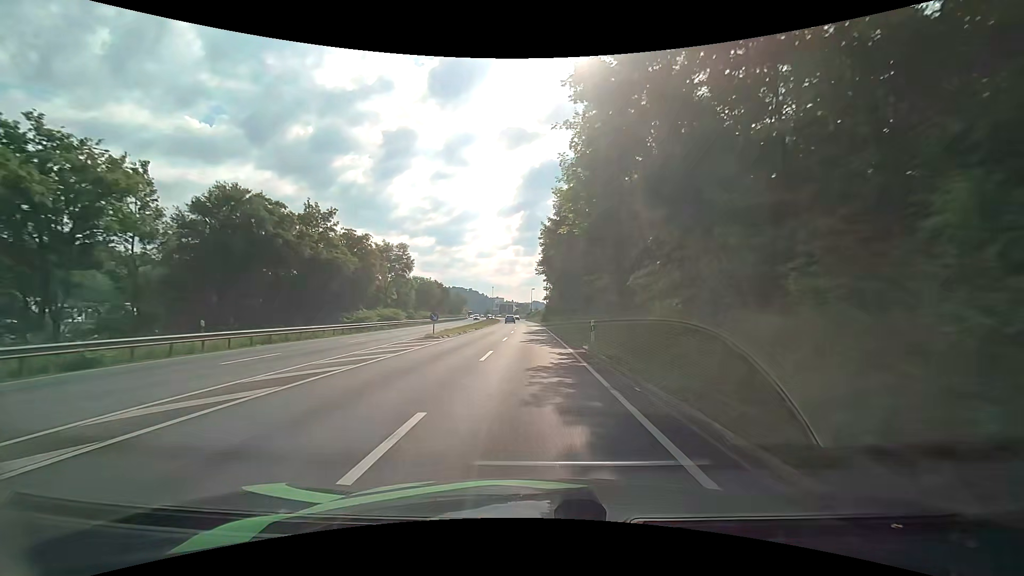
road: primary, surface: asphalt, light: Day
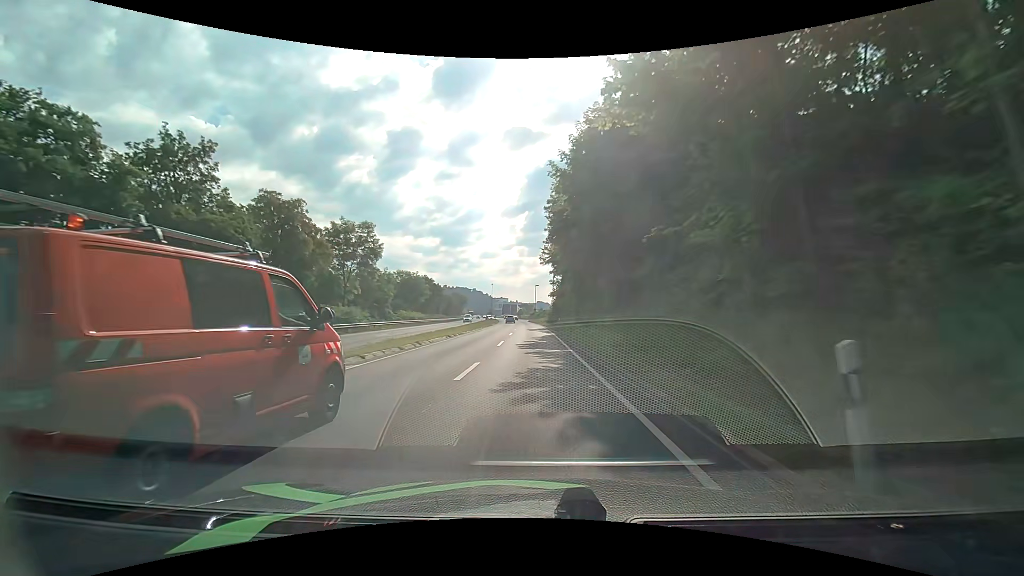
(0.0, +16.4) m; 0°
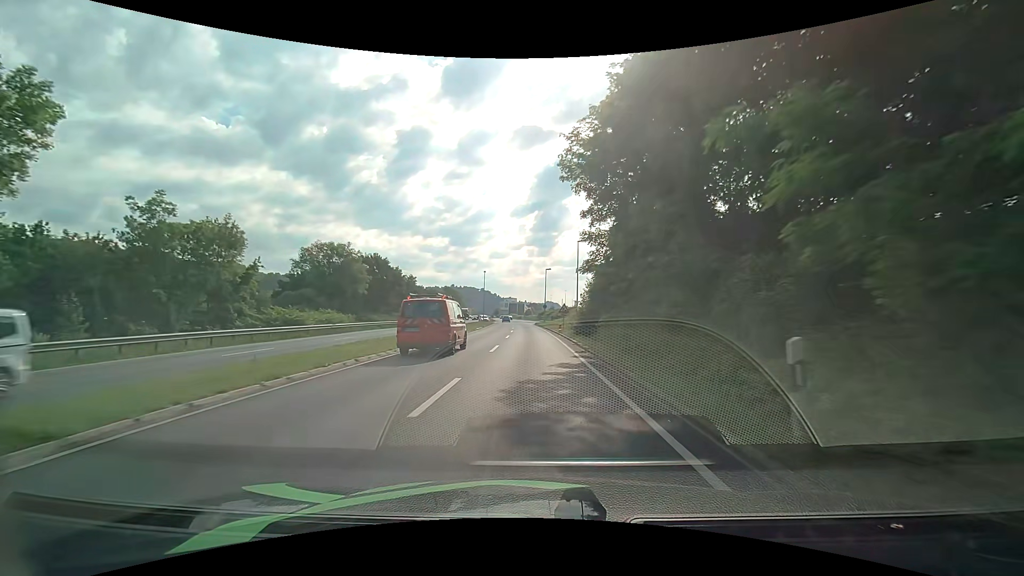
(-0.4, +39.9) m; -2°
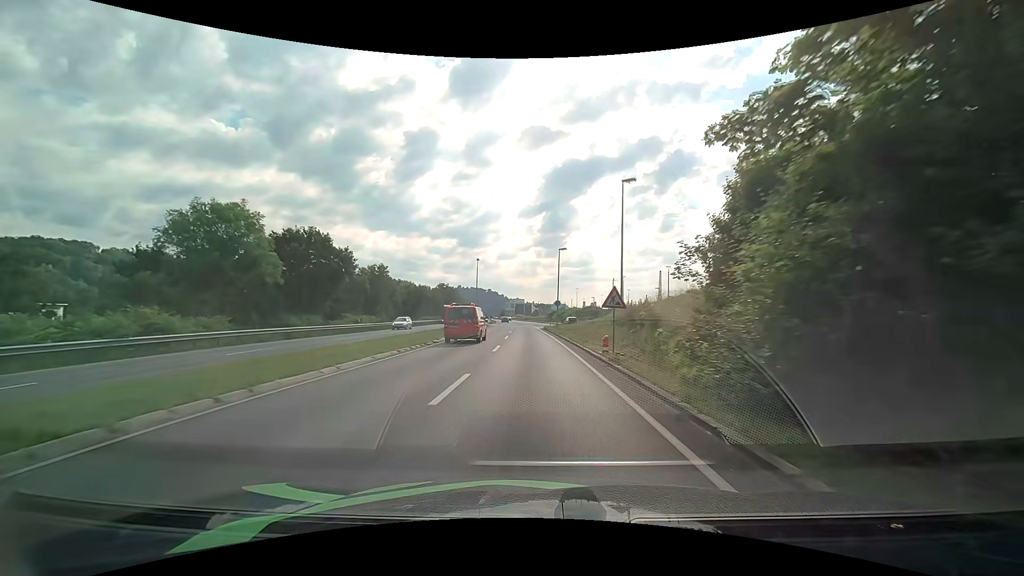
(+0.1, +23.0) m; 0°
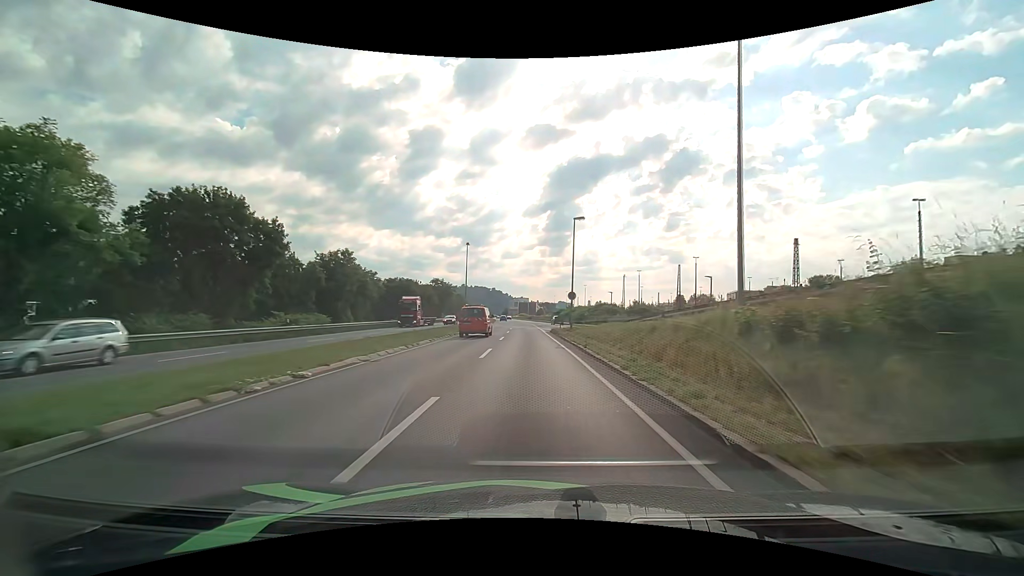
(0.0, +15.6) m; 0°
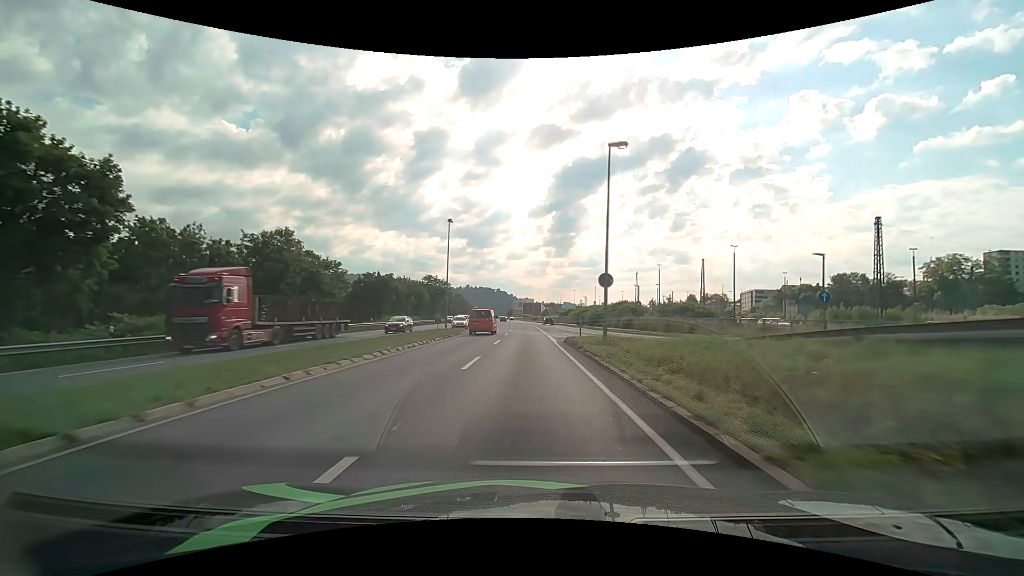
(-0.1, +15.5) m; 0°
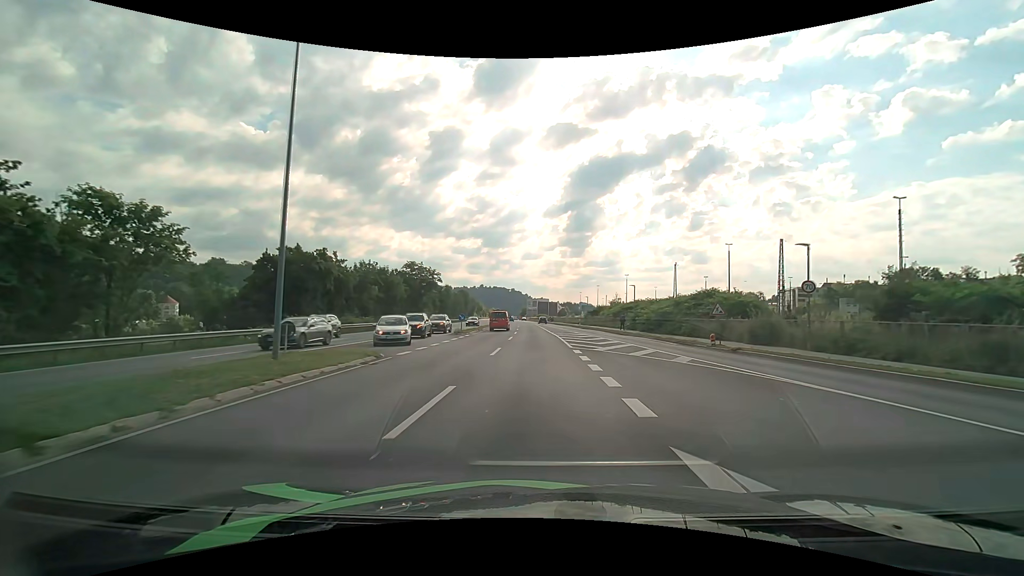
(-0.7, +31.3) m; -2°
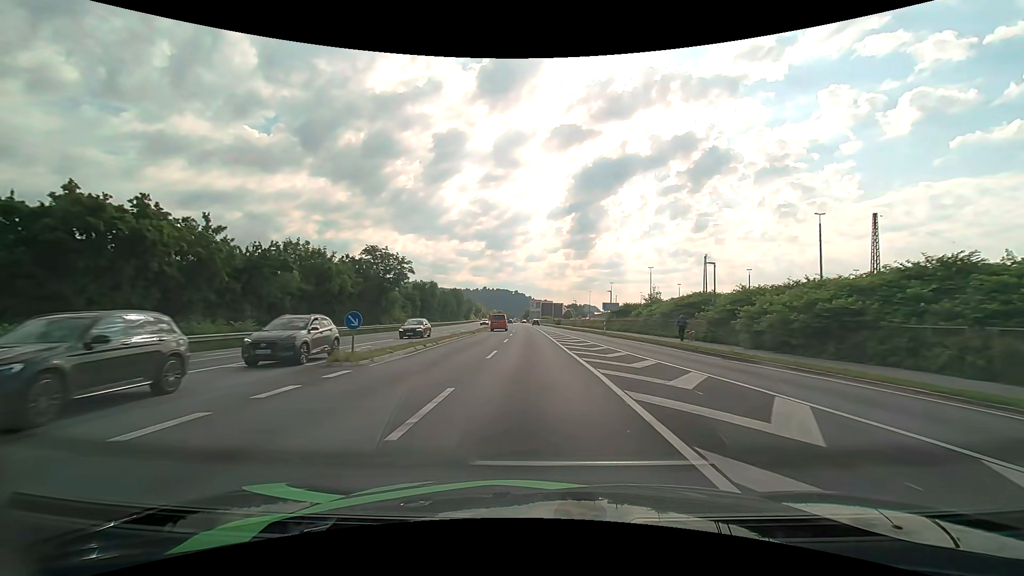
(-0.1, +24.1) m; -1°
(0, +10) (0, +20) (0, +30) (-1, +40) (-1, +50) (-1, +60) (-2, +70) (-2, +80) (-2, +90) (-3, +100) m
